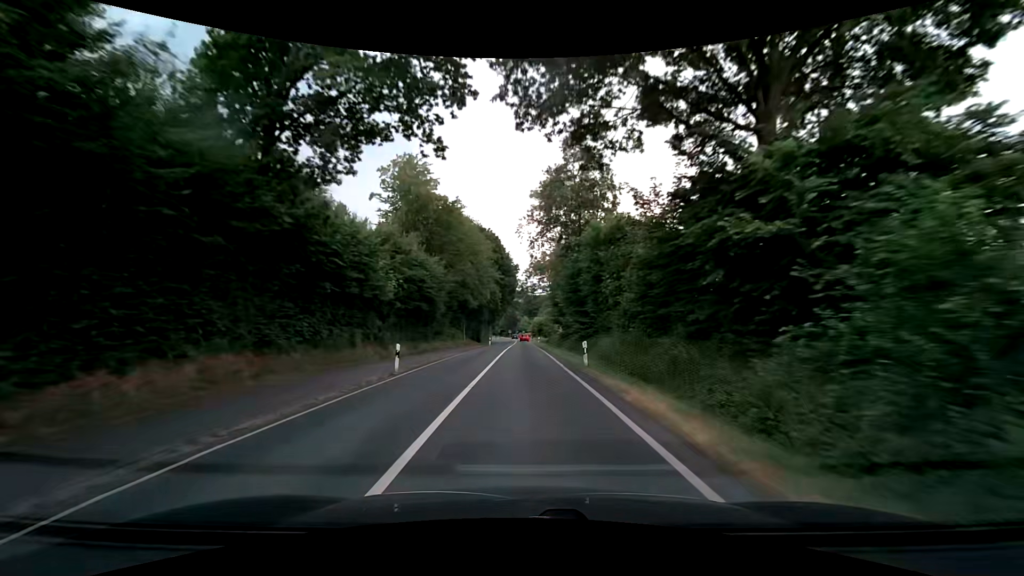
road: secondary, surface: asphalt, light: Day
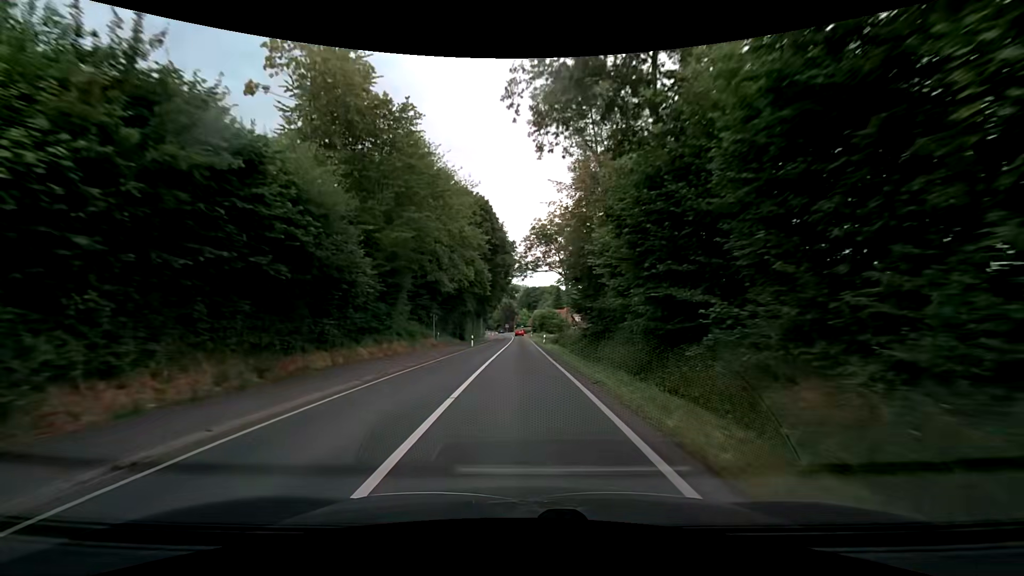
(+0.2, +22.1) m; 0°
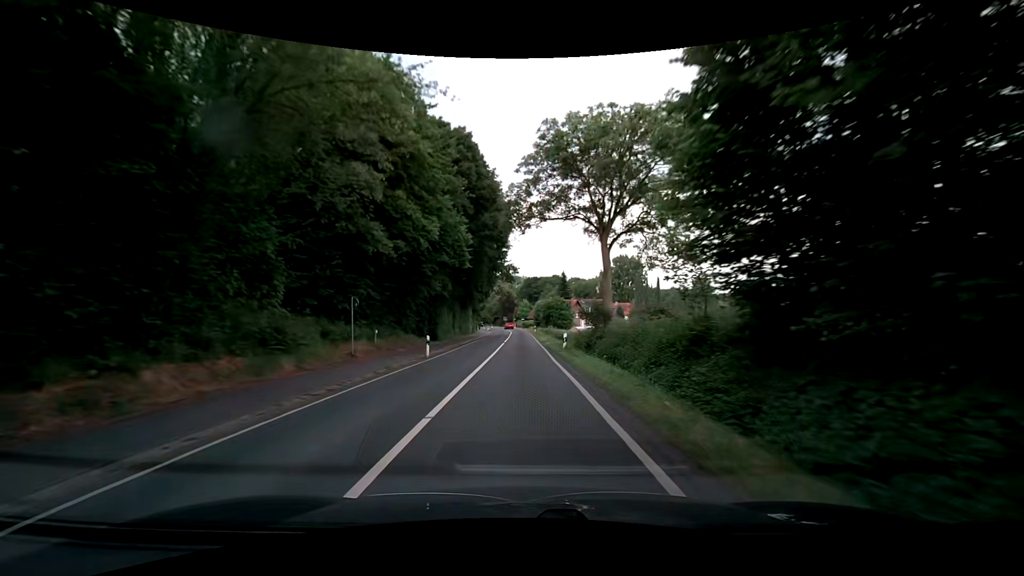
(0.0, +22.2) m; +1°
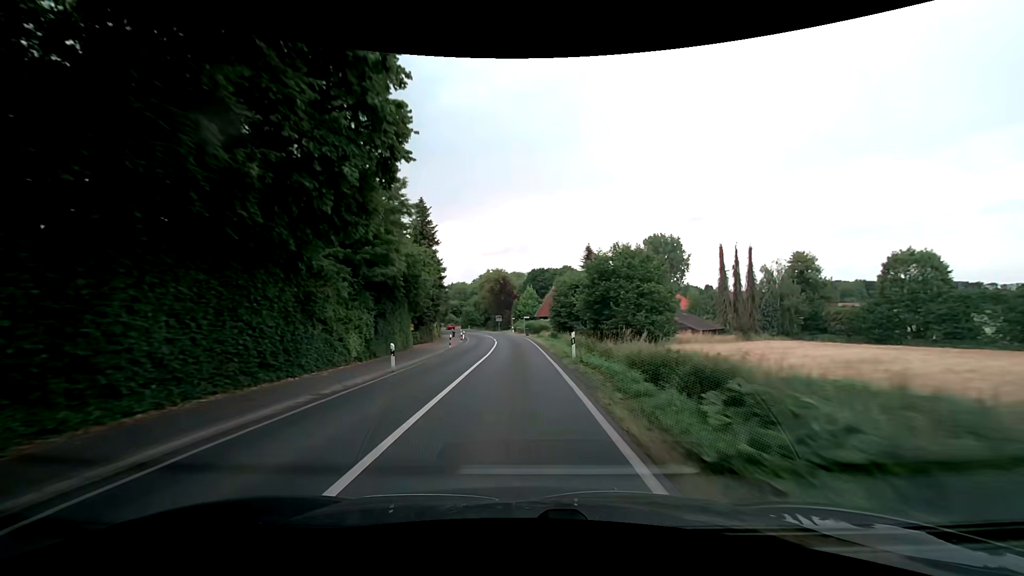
(-0.5, +55.5) m; -1°
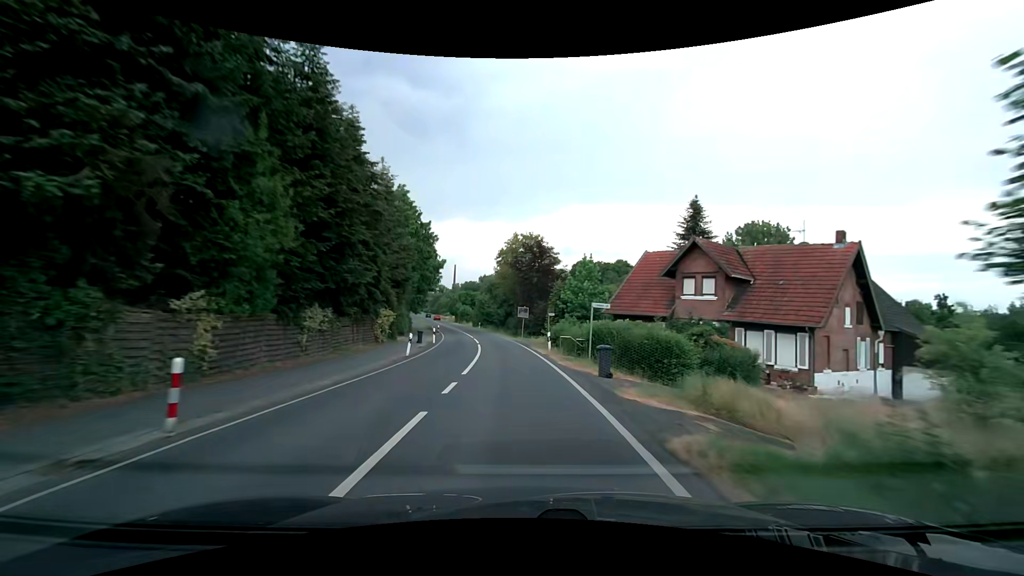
(-1.0, +43.9) m; -4°
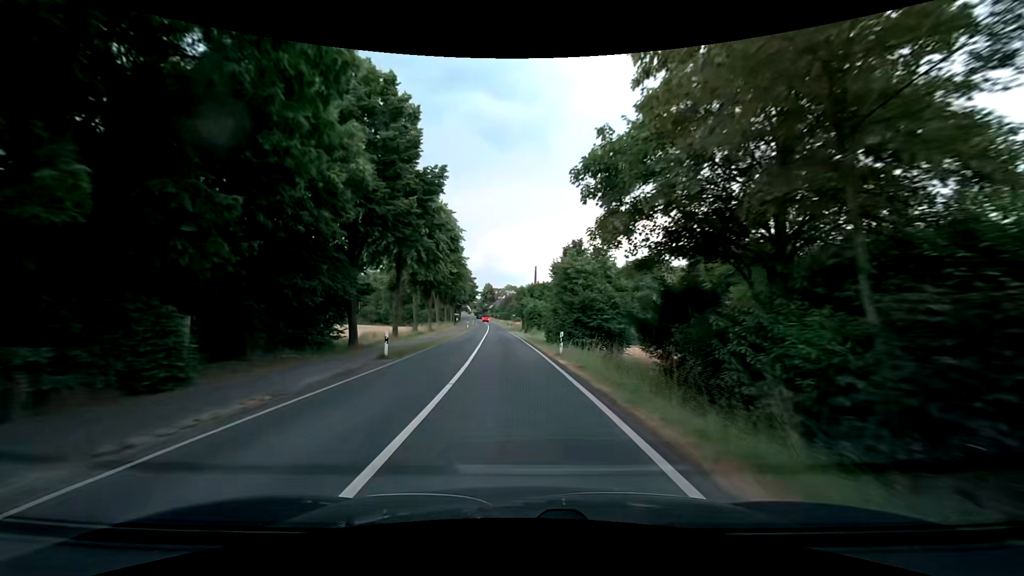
(-4.3, +54.3) m; -9°
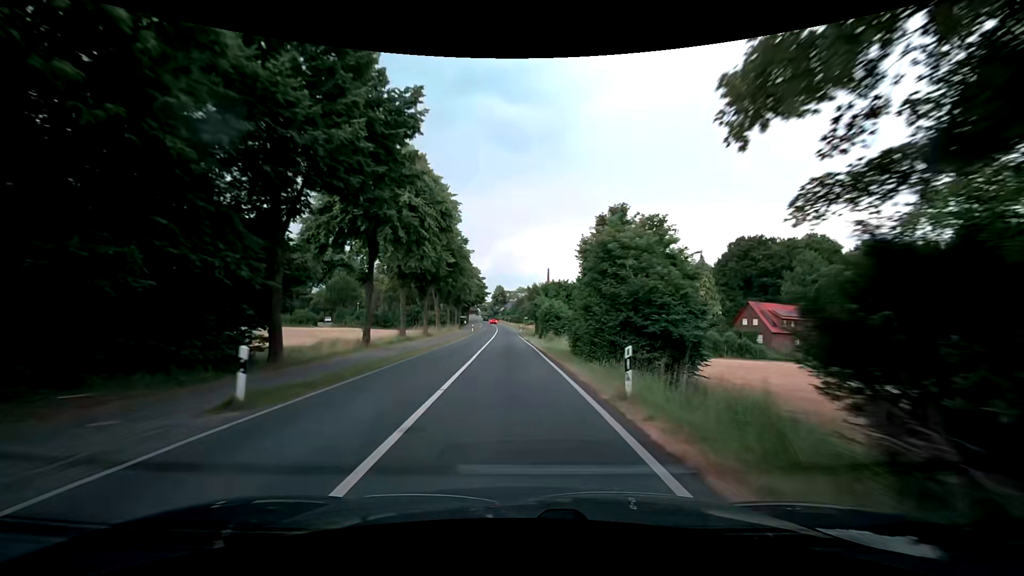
(-0.2, +10.9) m; -1°
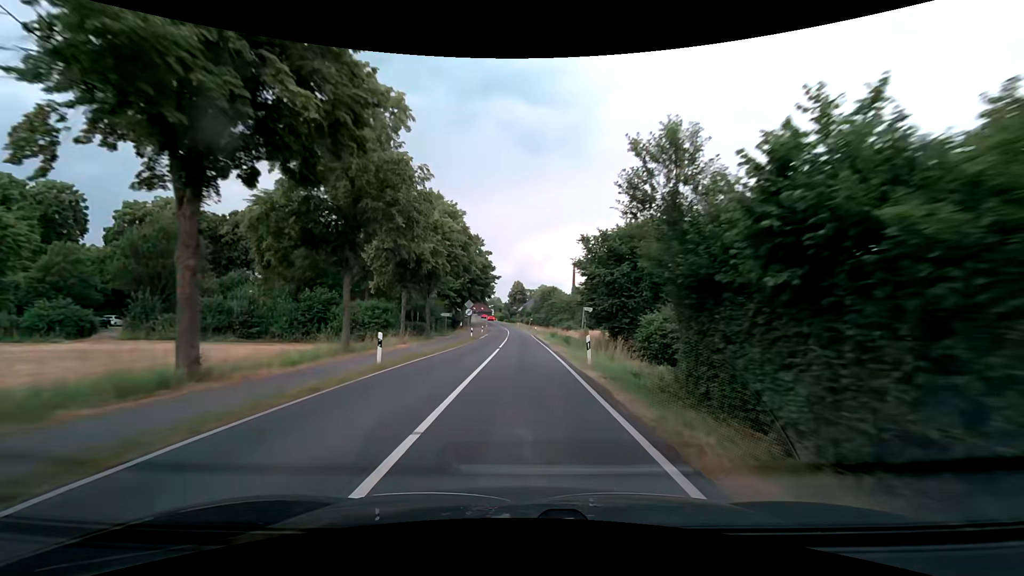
(-1.9, +54.3) m; -2°
(0, +10) (0, +20) (0, +30) (0, +40) (0, +50) (-1, +60) (-1, +70) (-1, +80) (-2, +90) (-3, +100) m
